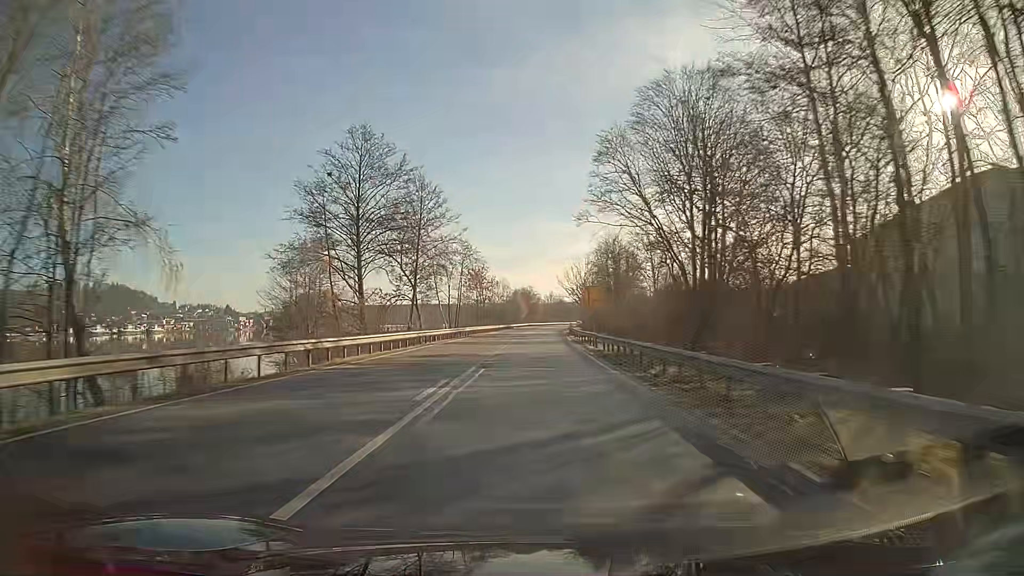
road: primary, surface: asphalt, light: Day
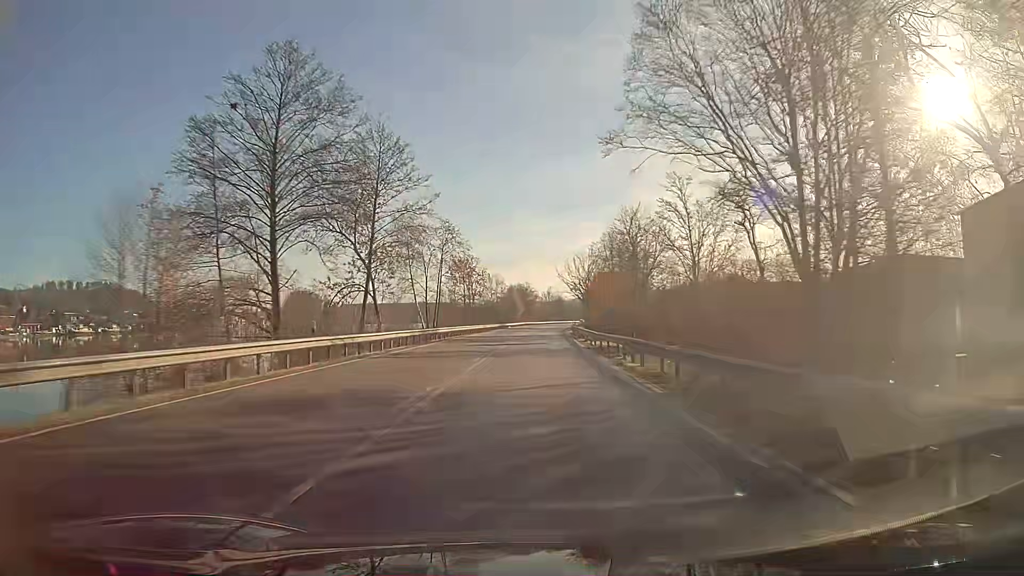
(0.0, +16.0) m; 0°
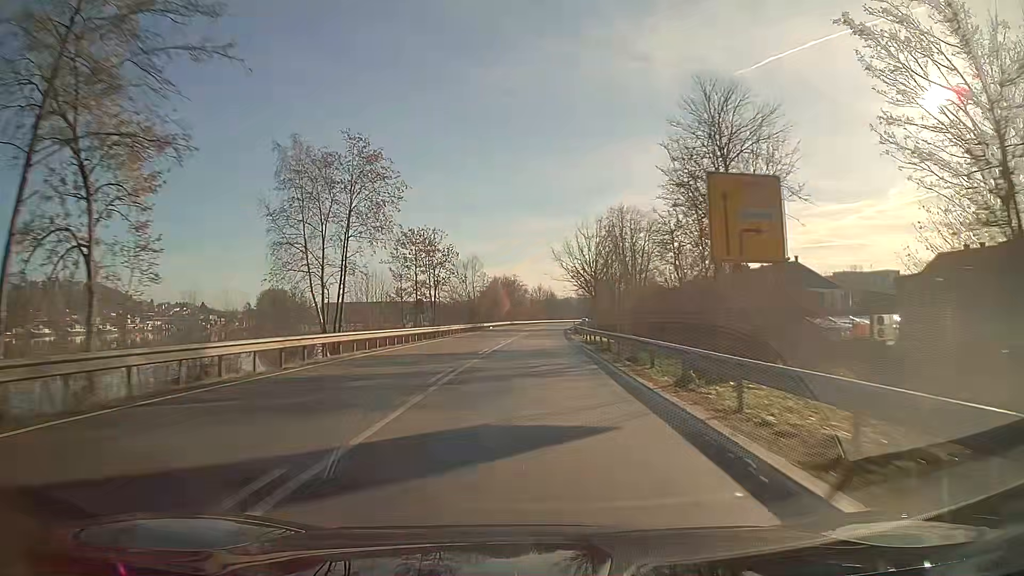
(+0.2, +32.0) m; +1°
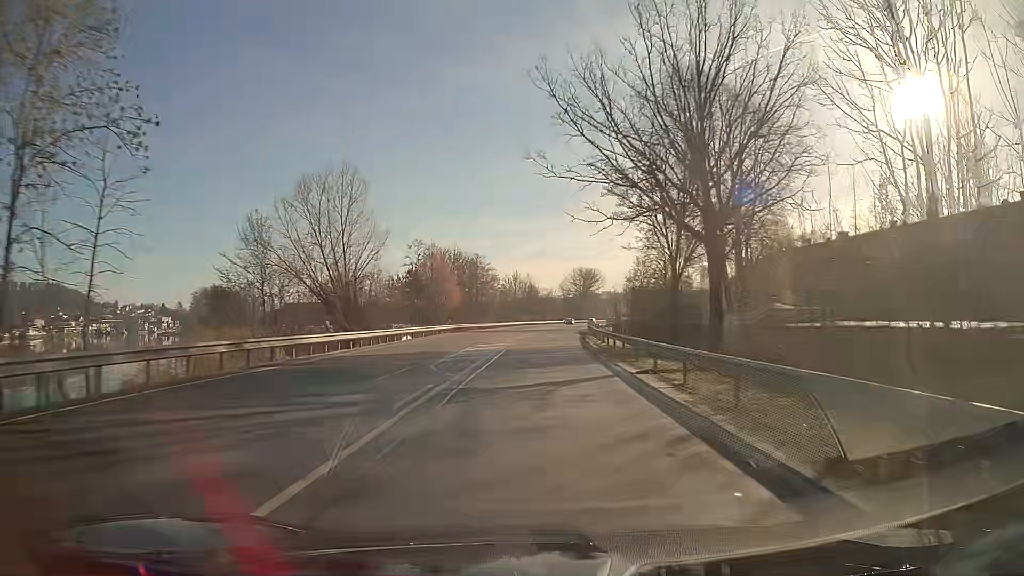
(+1.1, +63.9) m; +2°
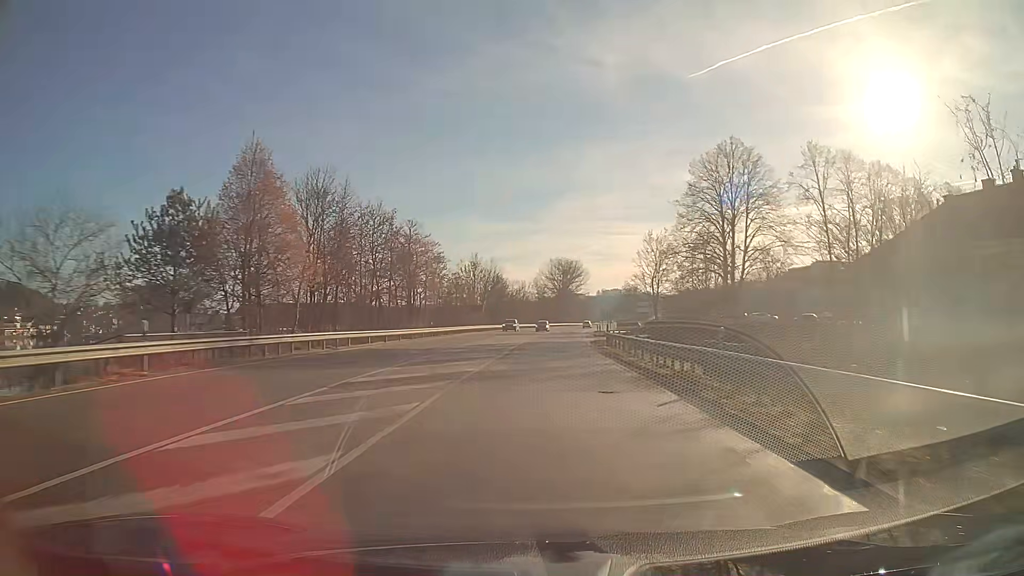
(+0.8, +48.0) m; +2°
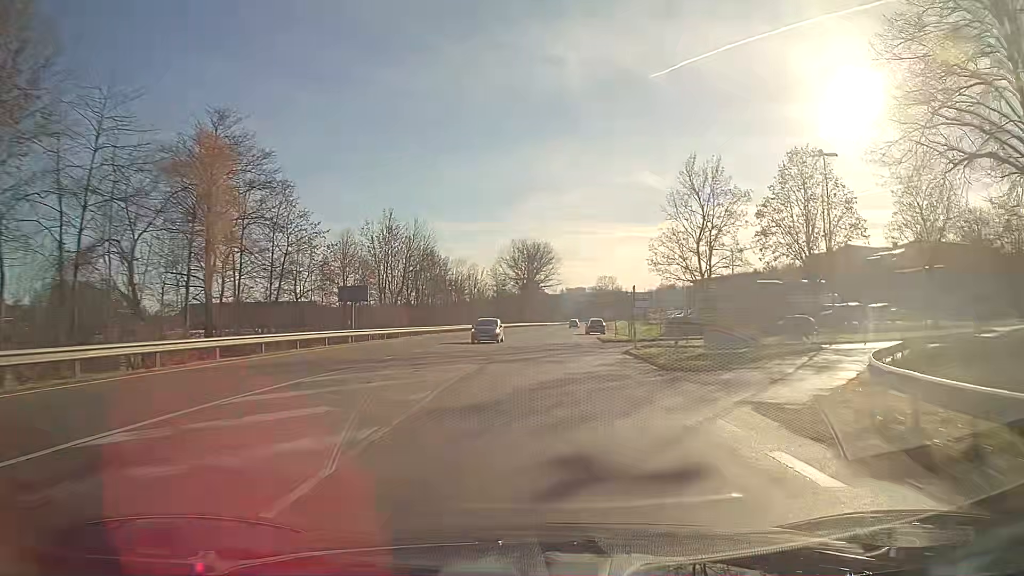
(+1.5, +47.9) m; +3°
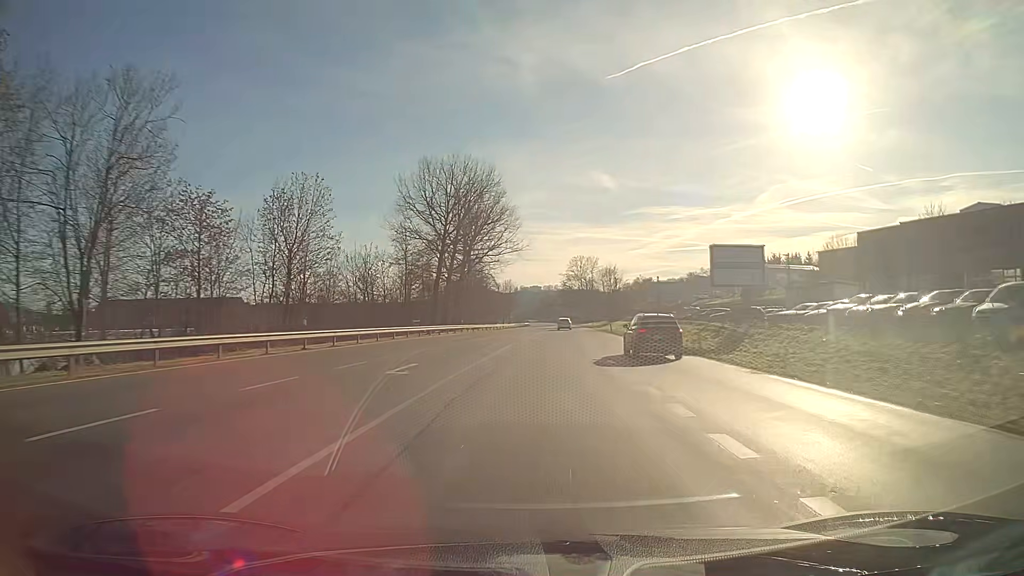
(+2.7, +79.7) m; +4°
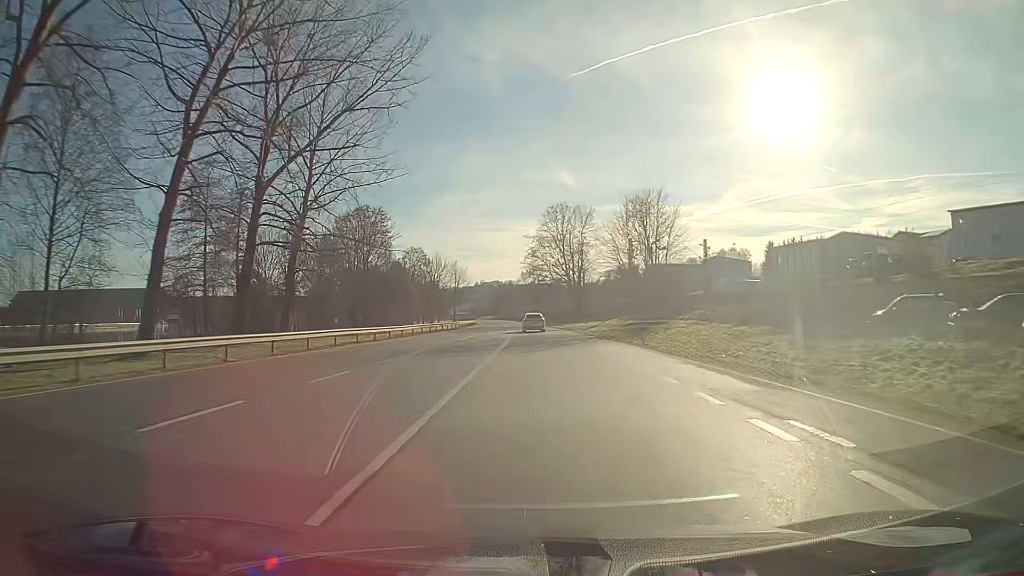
(+2.2, +75.9) m; +3°
